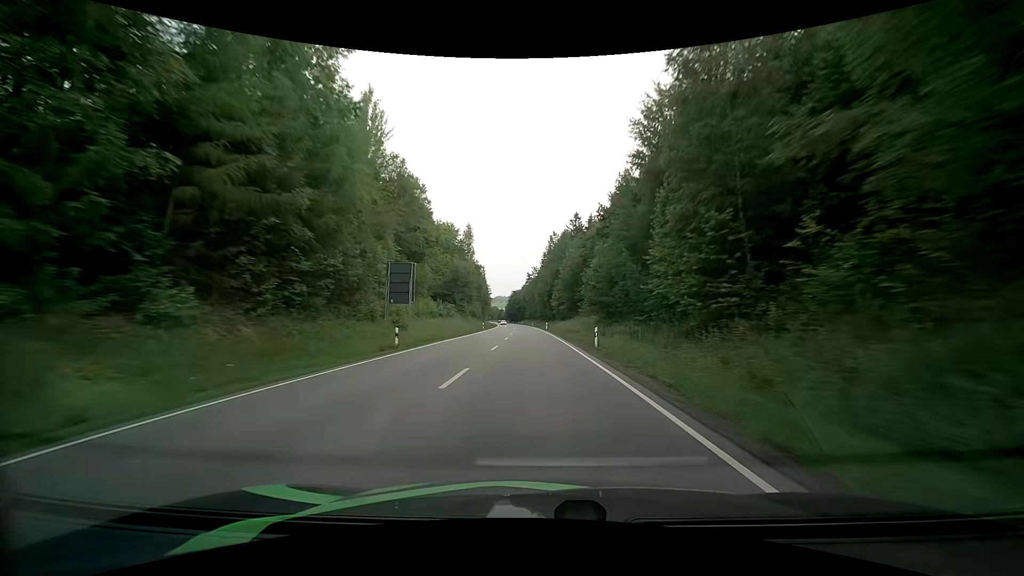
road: primary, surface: asphalt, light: Day
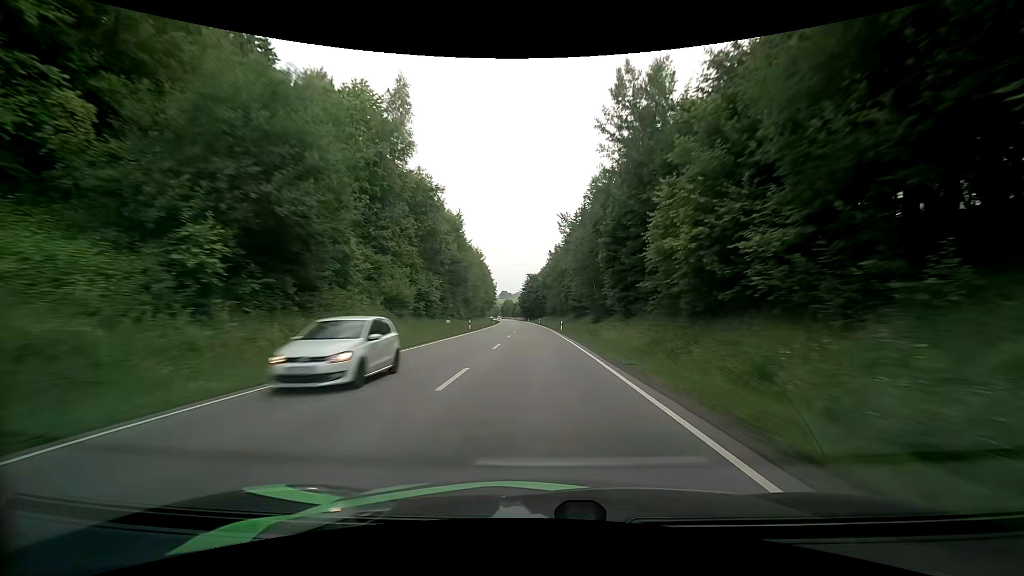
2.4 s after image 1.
(-1.4, +71.6) m; -2°
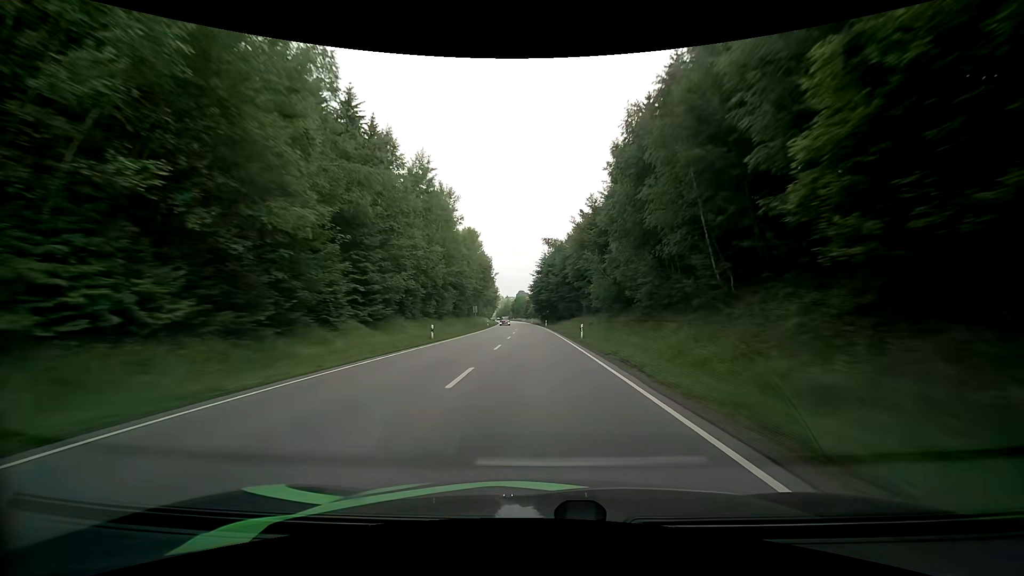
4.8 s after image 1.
(-1.4, +70.5) m; -2°
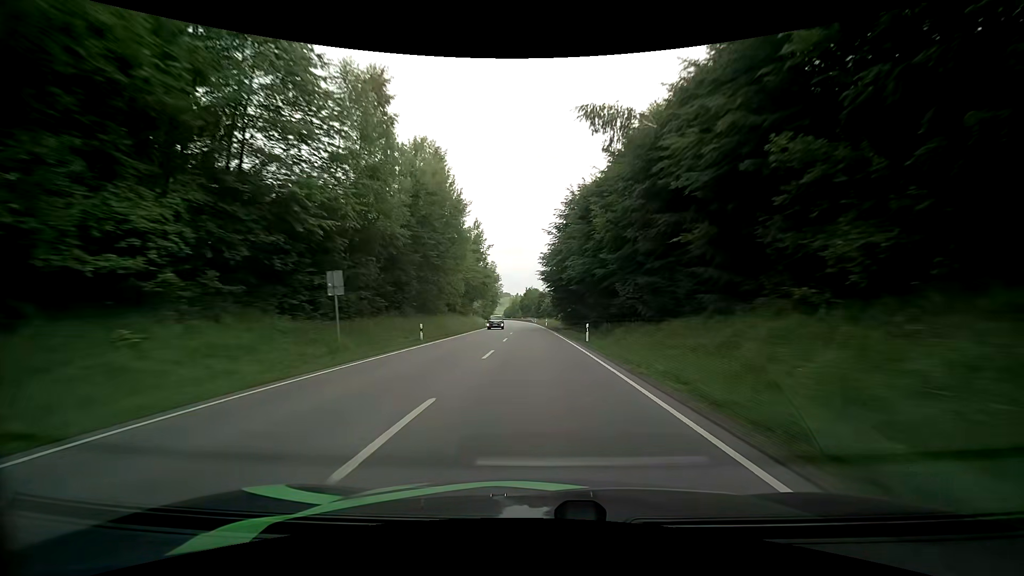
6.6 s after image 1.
(-0.8, +52.7) m; -2°
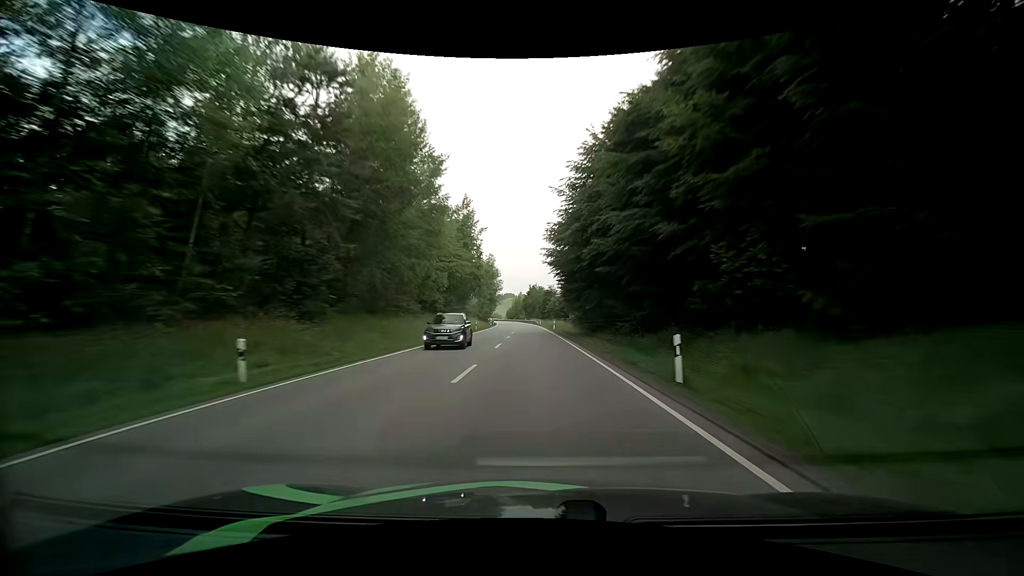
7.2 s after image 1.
(-0.1, +17.7) m; 0°
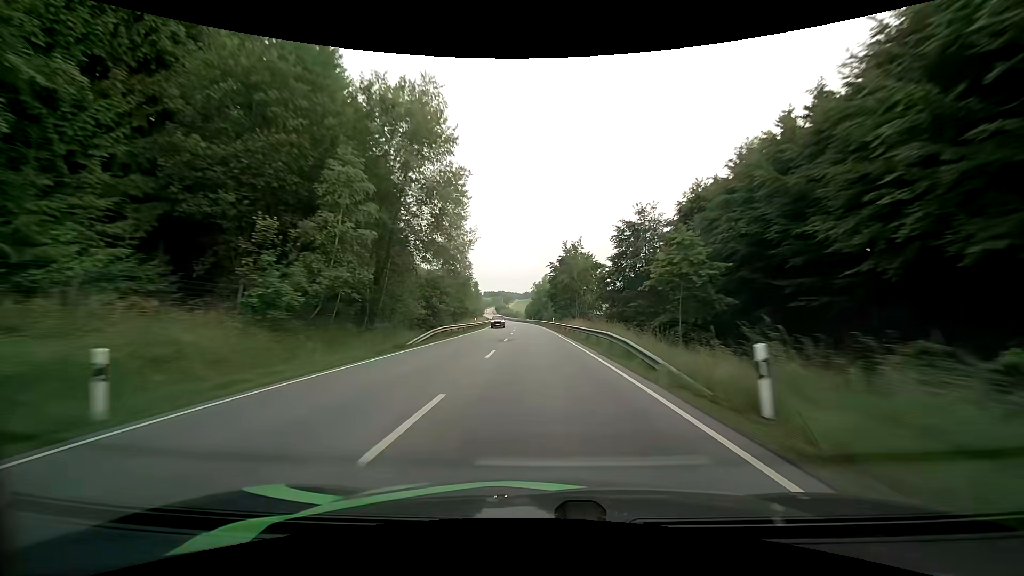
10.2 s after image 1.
(-2.6, +88.5) m; -3°
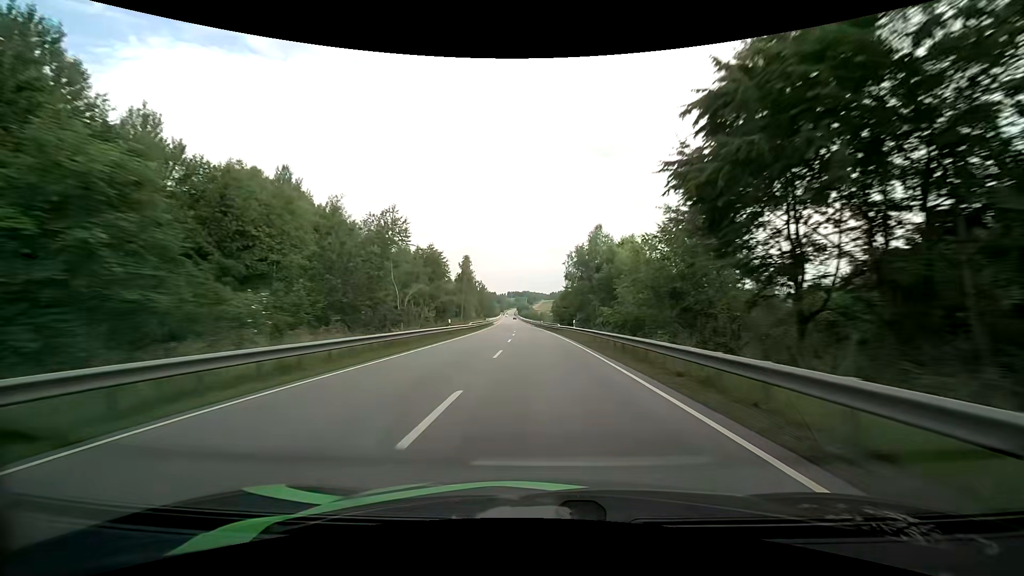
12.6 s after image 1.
(-2.0, +70.5) m; -3°
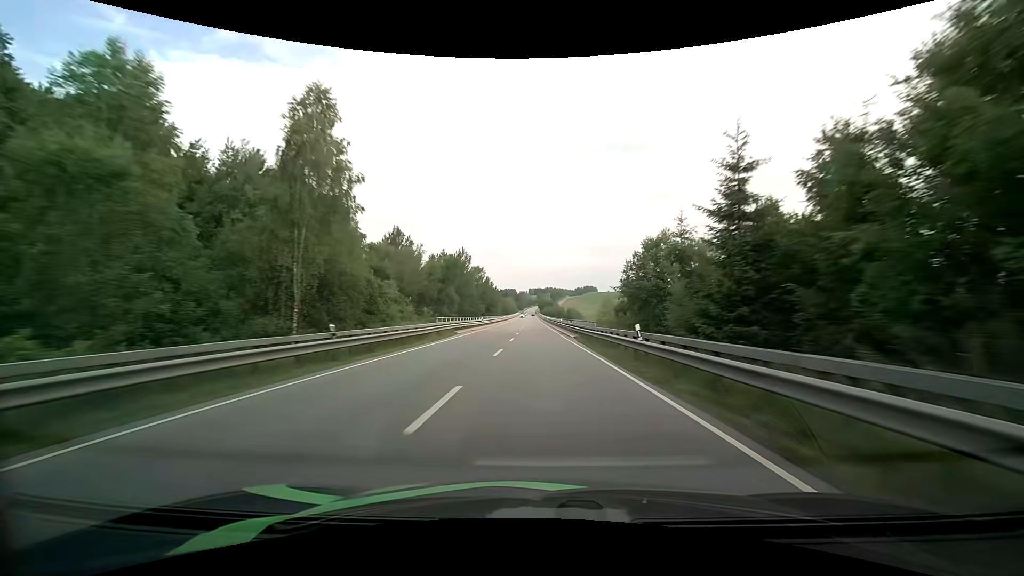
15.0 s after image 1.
(-1.5, +70.4) m; -2°
(0, +10) (0, +20) (0, +30) (0, +40) (0, +50) (0, +60) (-1, +70) (-1, +80) (-1, +90) (-1, +100) m
